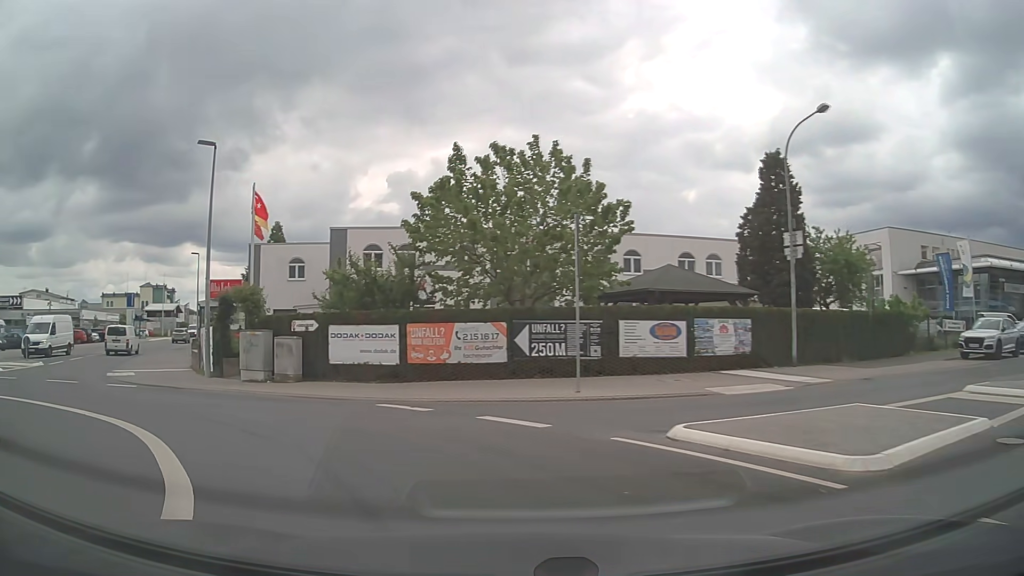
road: tertiary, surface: asphalt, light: Day
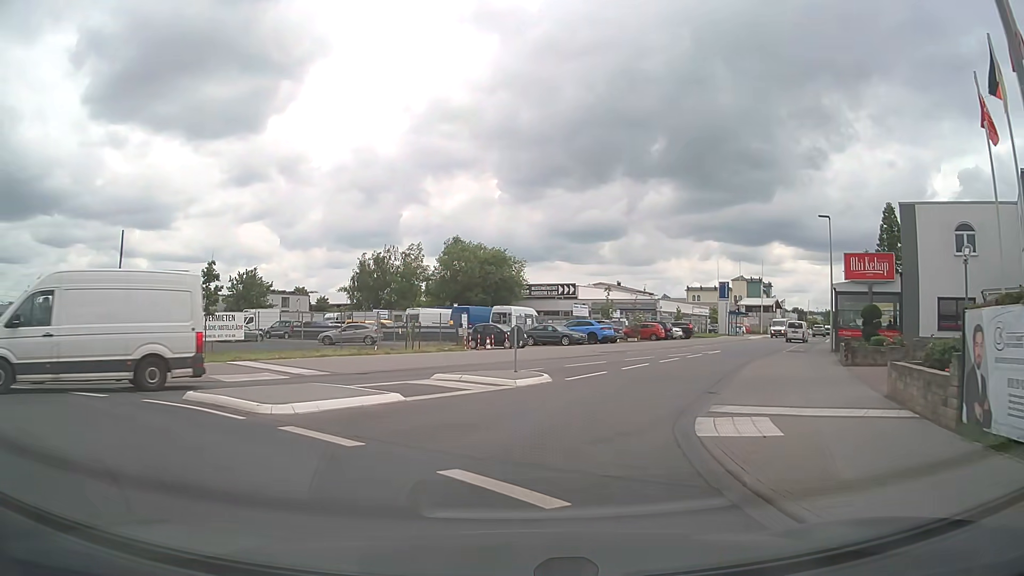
(-8.6, +14.5) m; -51°
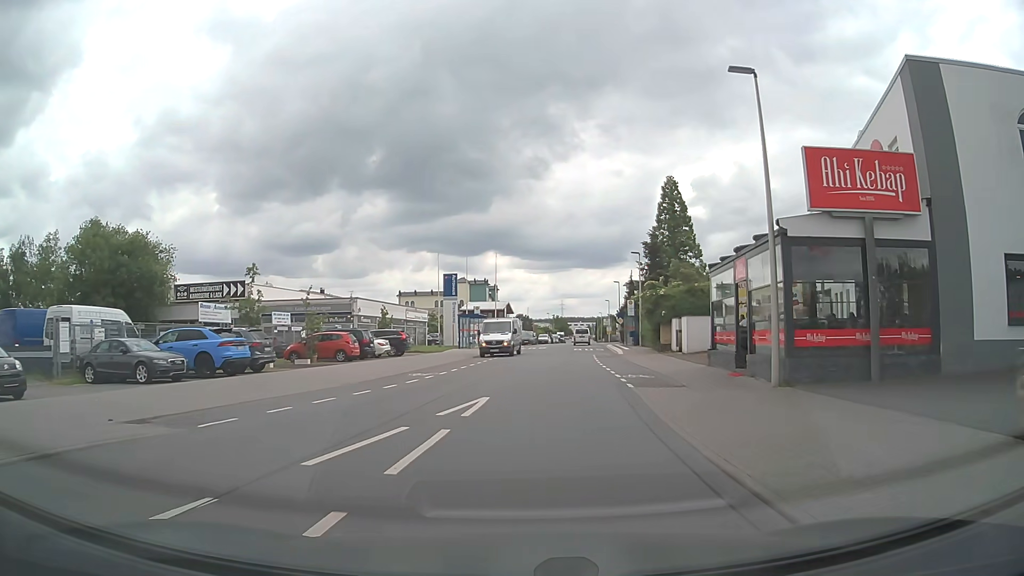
(+5.2, +23.9) m; +24°
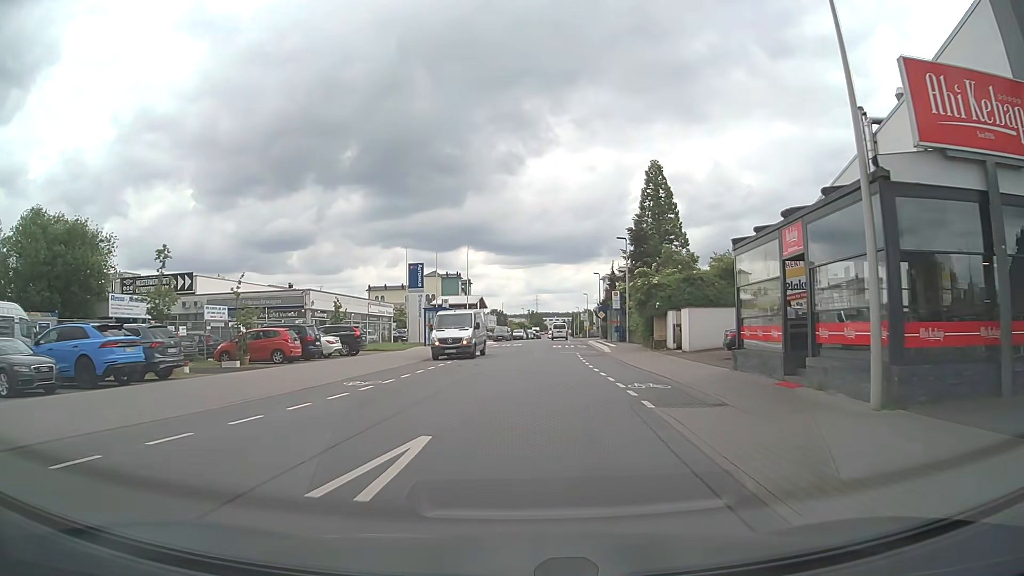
(+0.1, +5.8) m; +2°
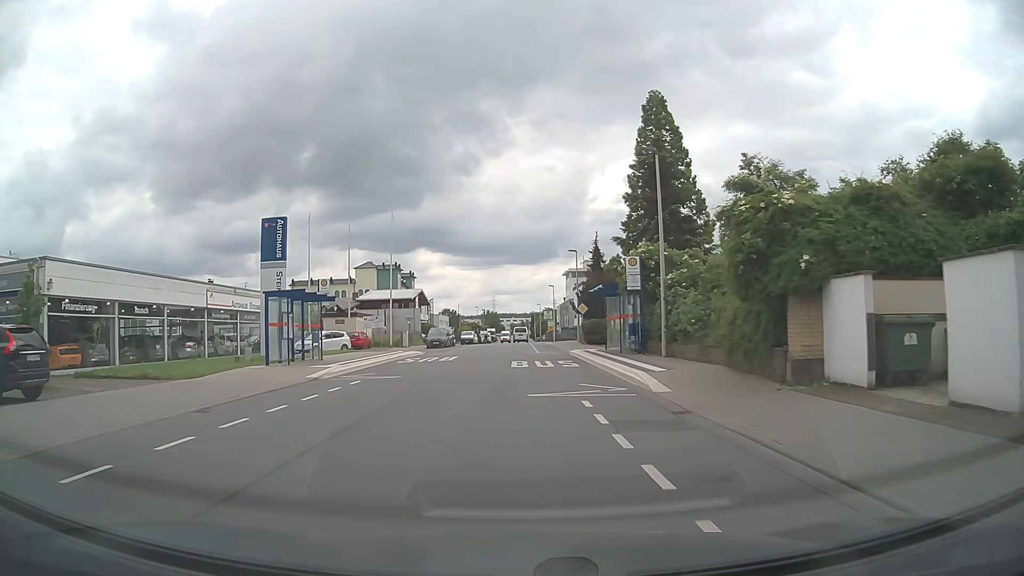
(+1.2, +24.4) m; +4°
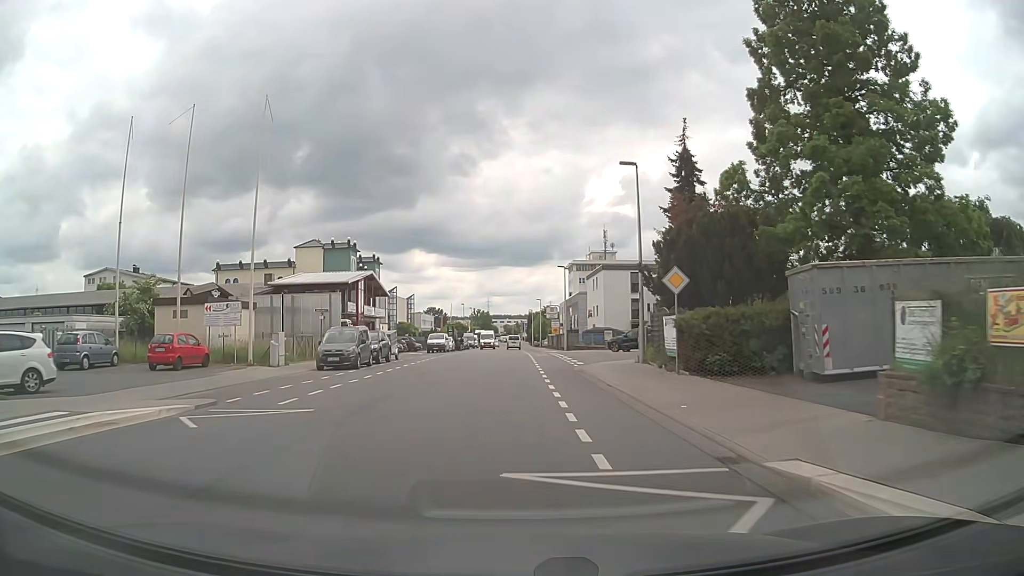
(+0.1, +31.3) m; 0°
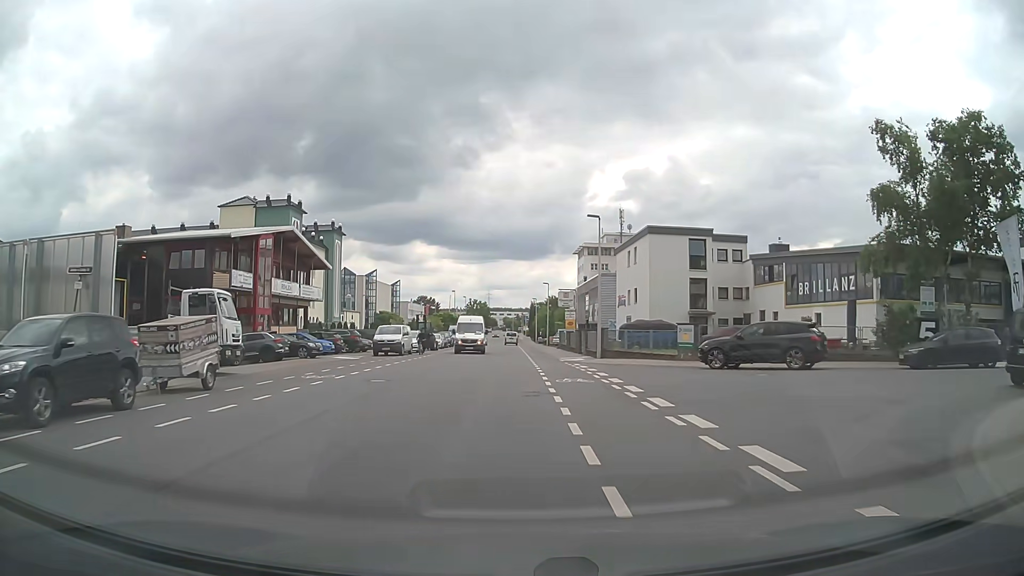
(0.0, +25.4) m; 0°
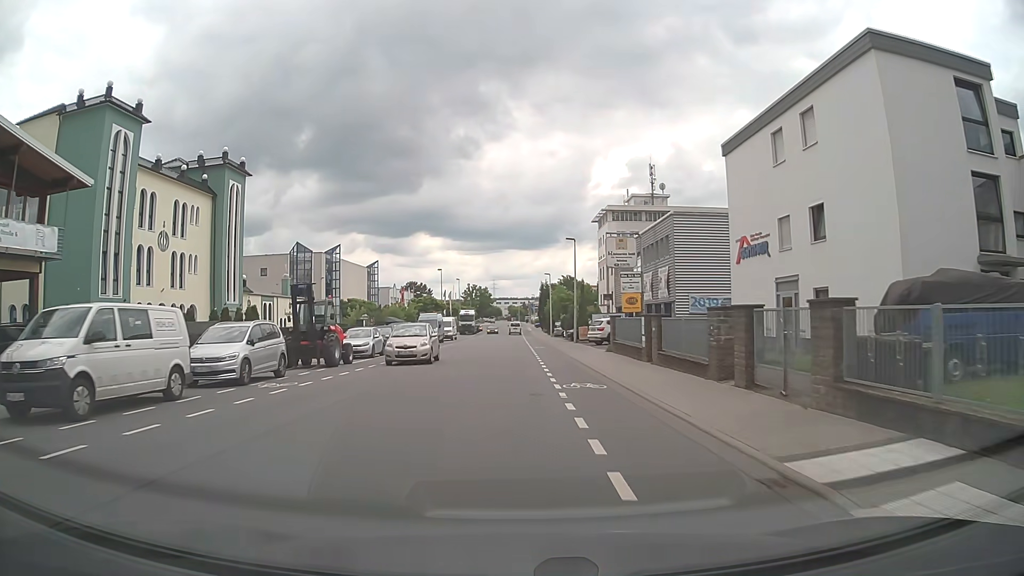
(-0.1, +33.0) m; -1°
(0, +10) (0, +20) (0, +30) (0, +40) (0, +50) (0, +60) (0, +70) (0, +80) (0, +90) (0, +100) m
